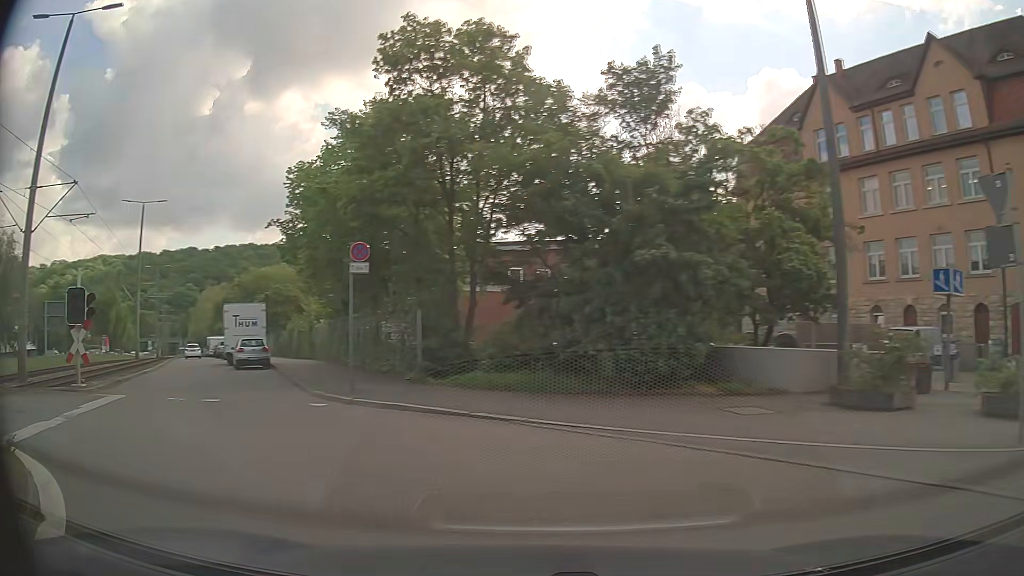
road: secondary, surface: asphalt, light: Day
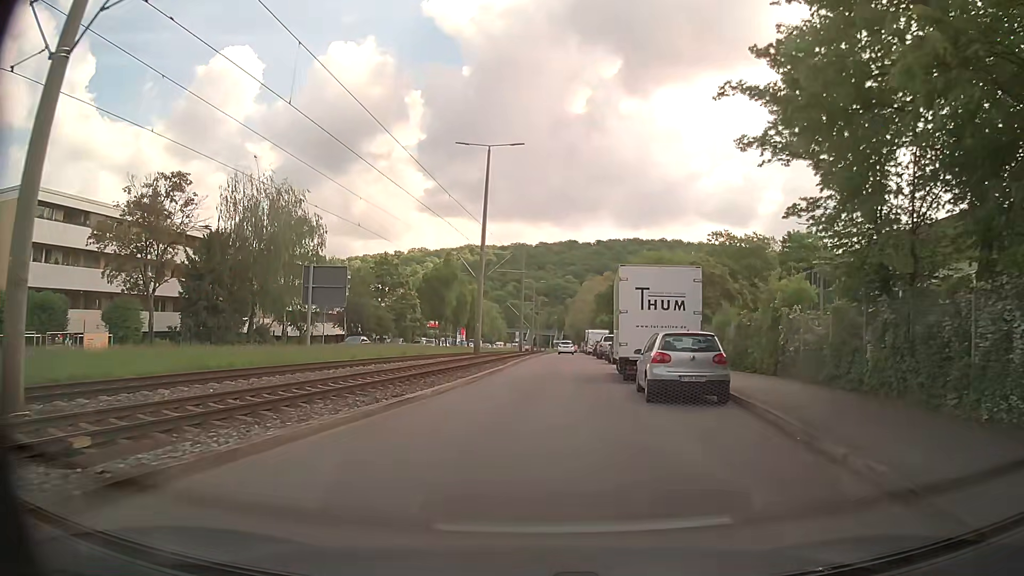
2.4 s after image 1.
(-7.4, +16.9) m; -32°
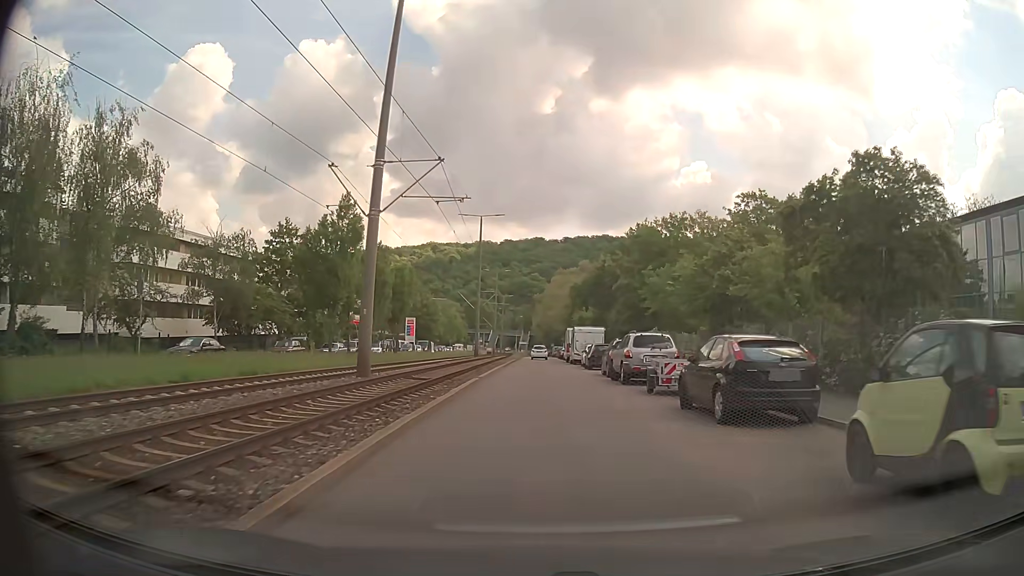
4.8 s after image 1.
(+0.5, +24.4) m; +4°
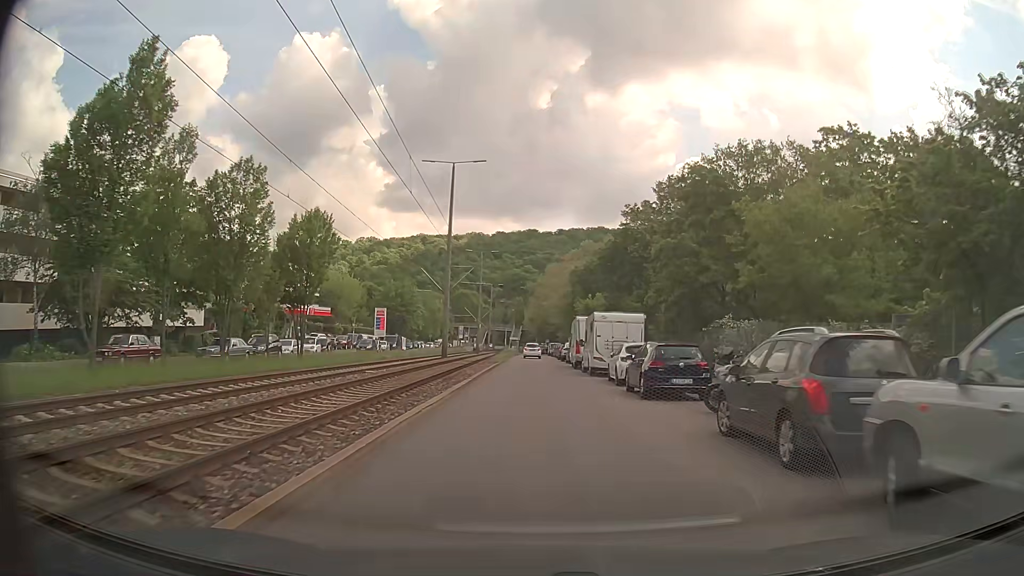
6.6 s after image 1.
(-0.1, +19.8) m; 0°
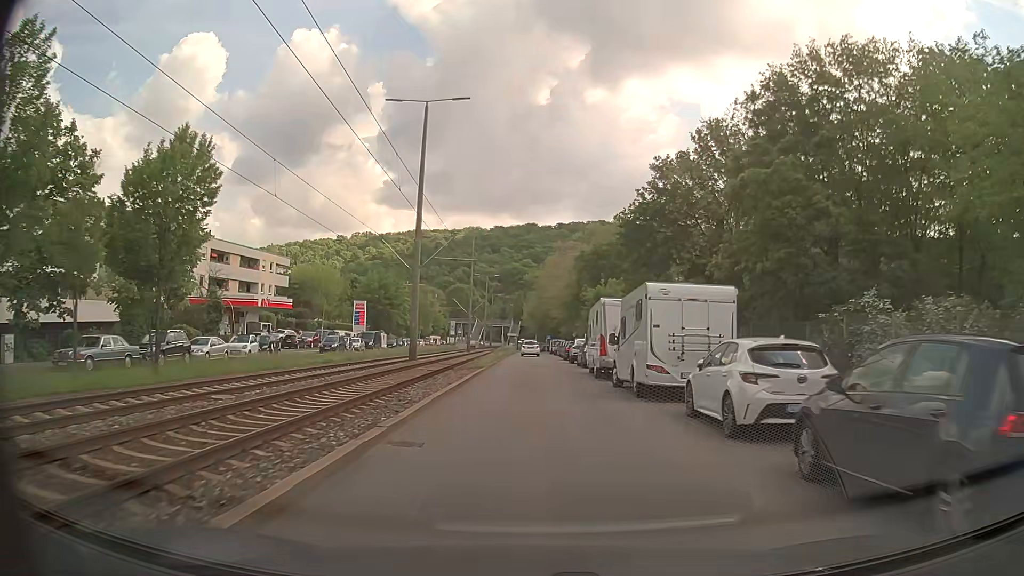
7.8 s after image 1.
(+0.1, +13.0) m; 0°
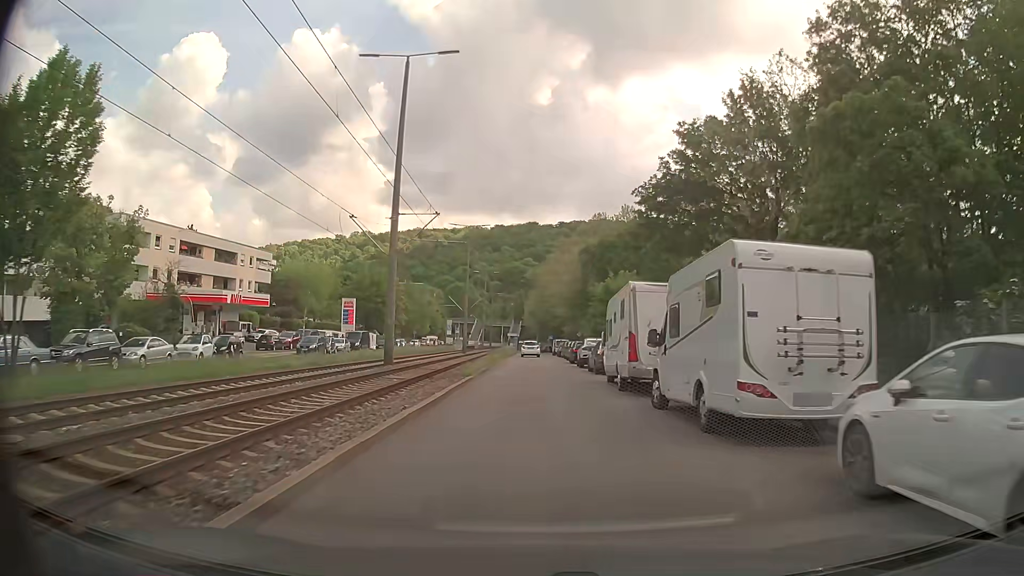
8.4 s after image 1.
(0.0, +6.6) m; 0°
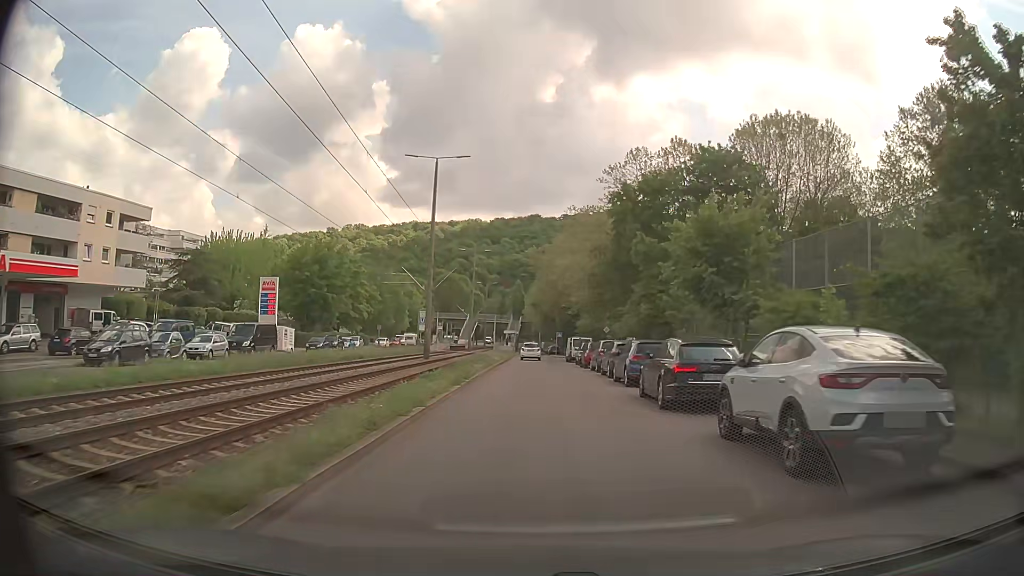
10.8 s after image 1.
(-0.1, +29.1) m; 0°
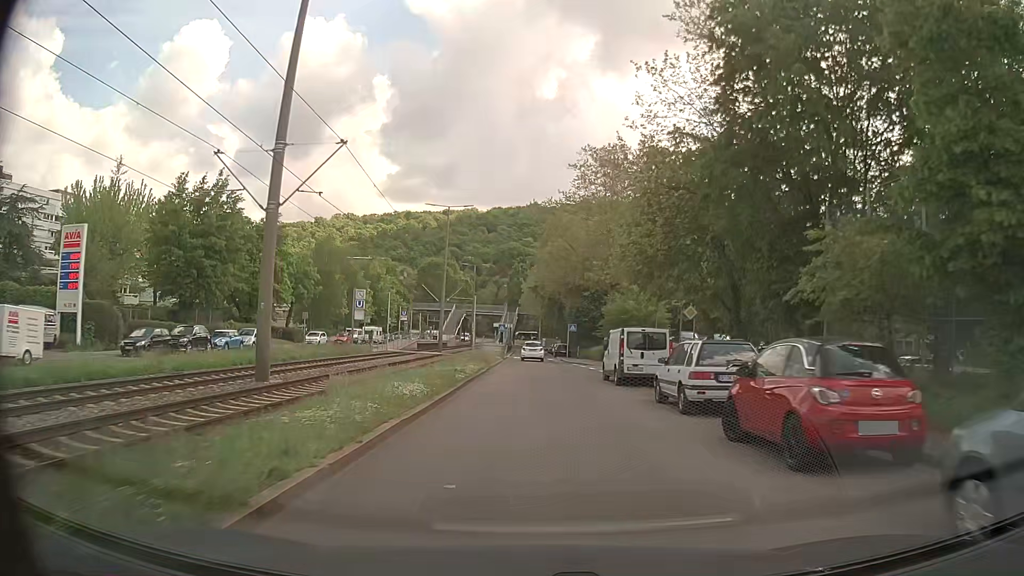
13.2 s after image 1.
(+0.1, +29.7) m; 0°
